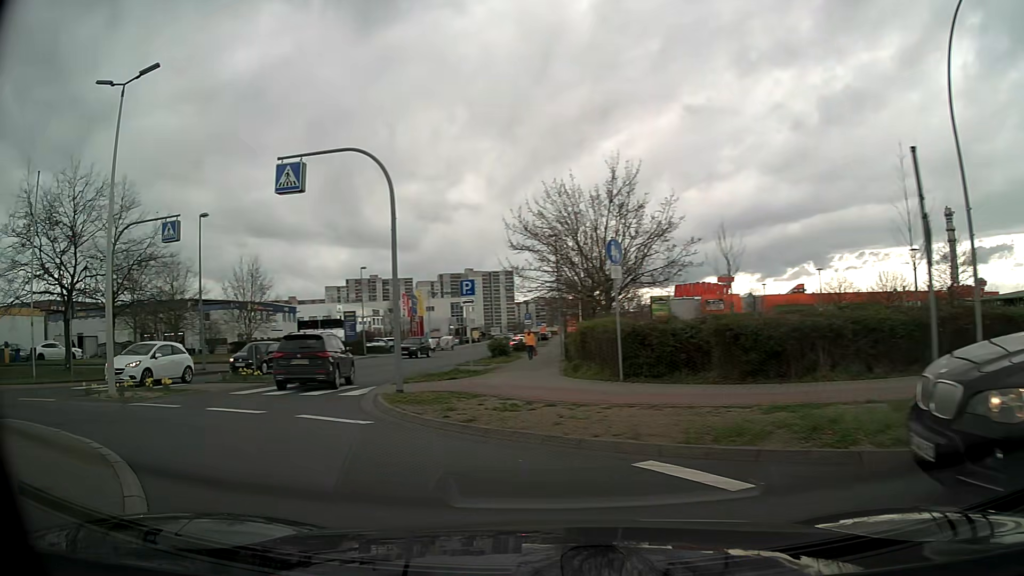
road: tertiary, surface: asphalt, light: Day
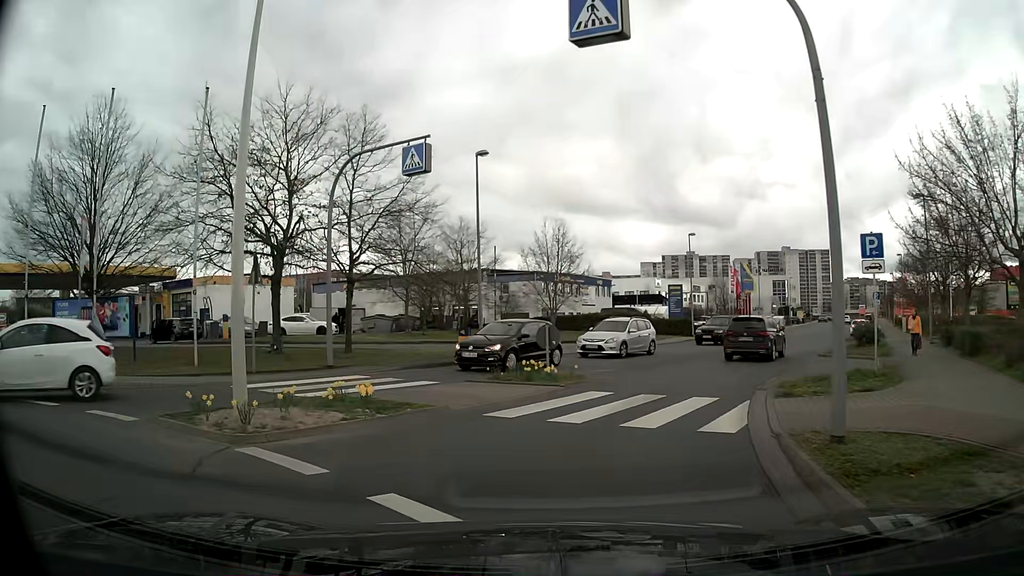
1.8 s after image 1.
(-2.2, +8.1) m; -27°
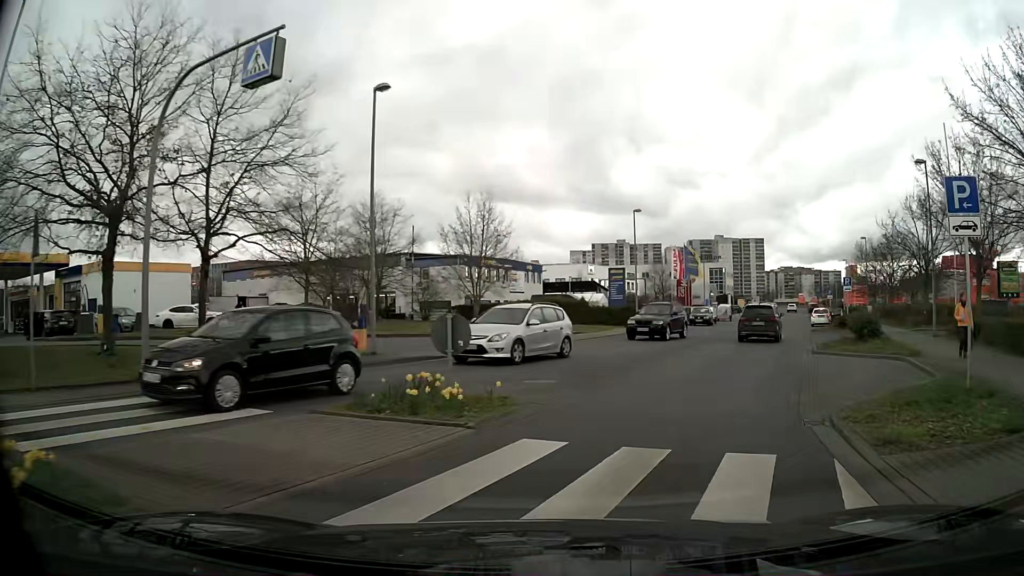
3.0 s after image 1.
(+0.2, +6.5) m; +5°
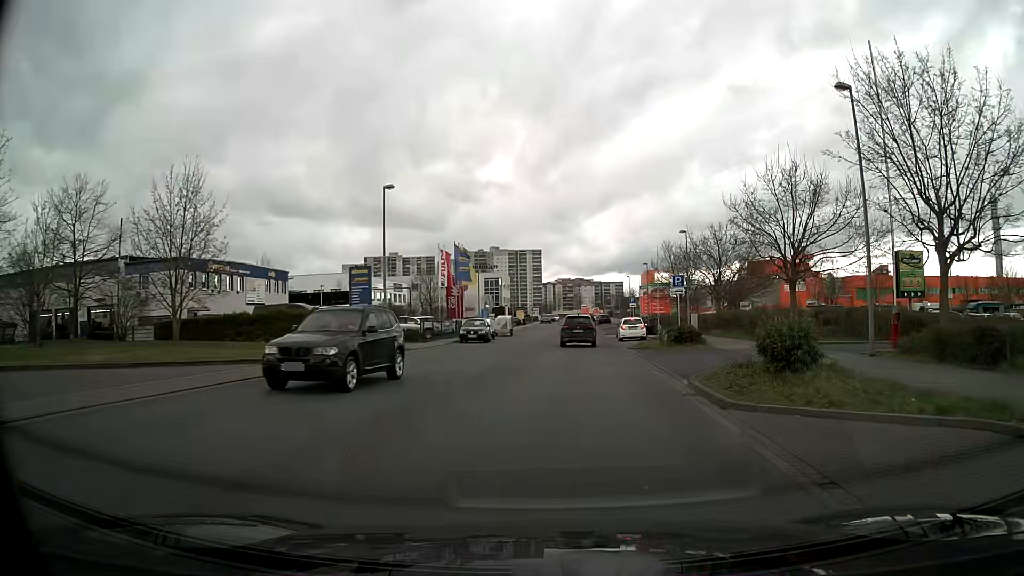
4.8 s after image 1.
(+2.4, +12.1) m; +19°
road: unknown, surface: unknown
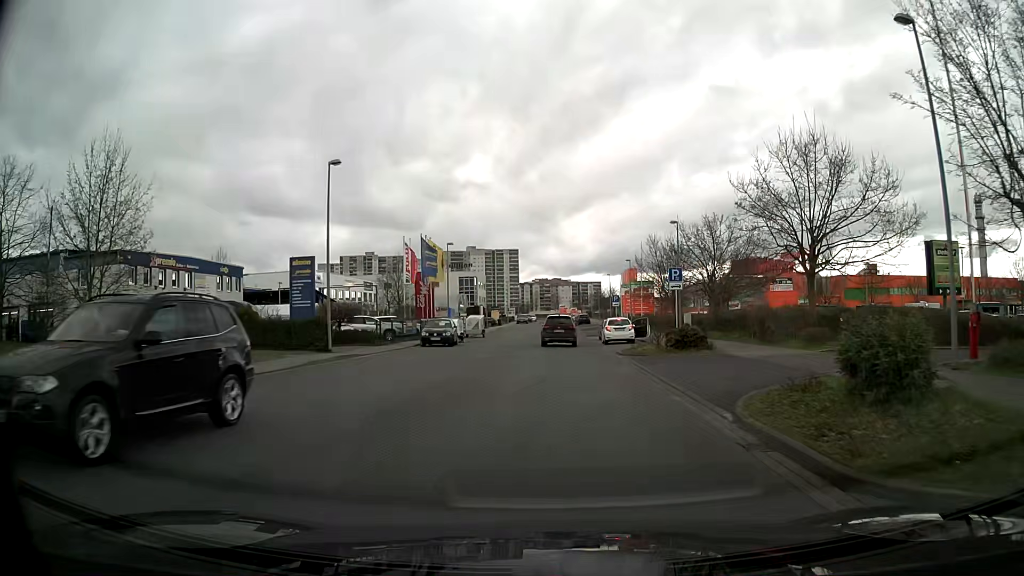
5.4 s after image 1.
(+0.2, +5.3) m; +2°
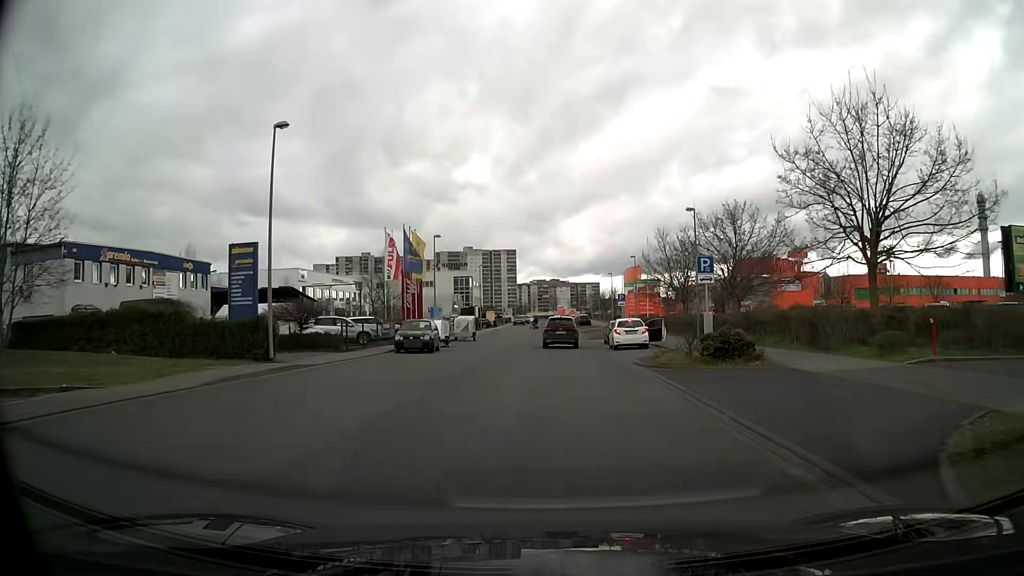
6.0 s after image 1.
(0.0, +5.9) m; 0°
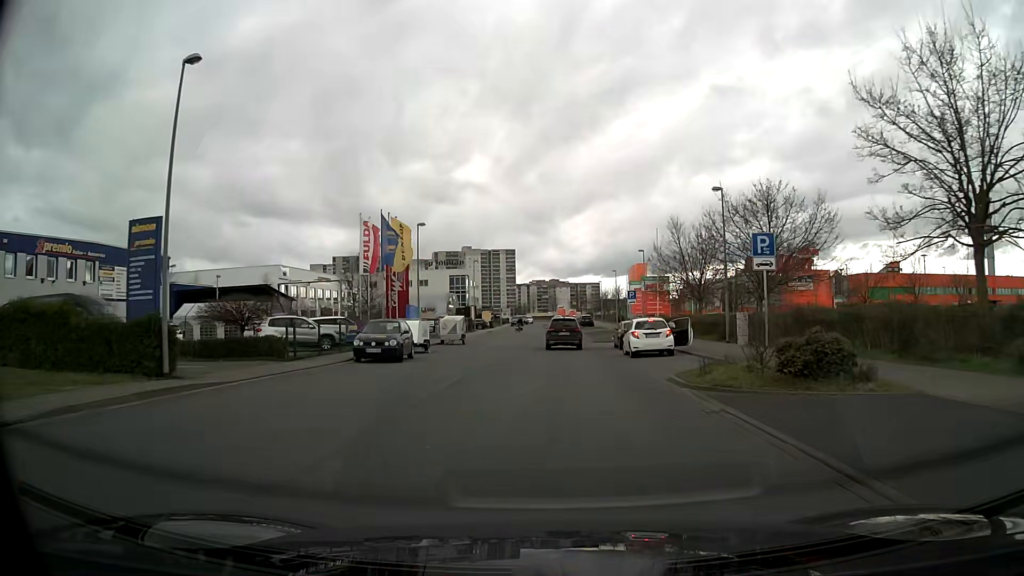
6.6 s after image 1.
(0.0, +6.5) m; 0°
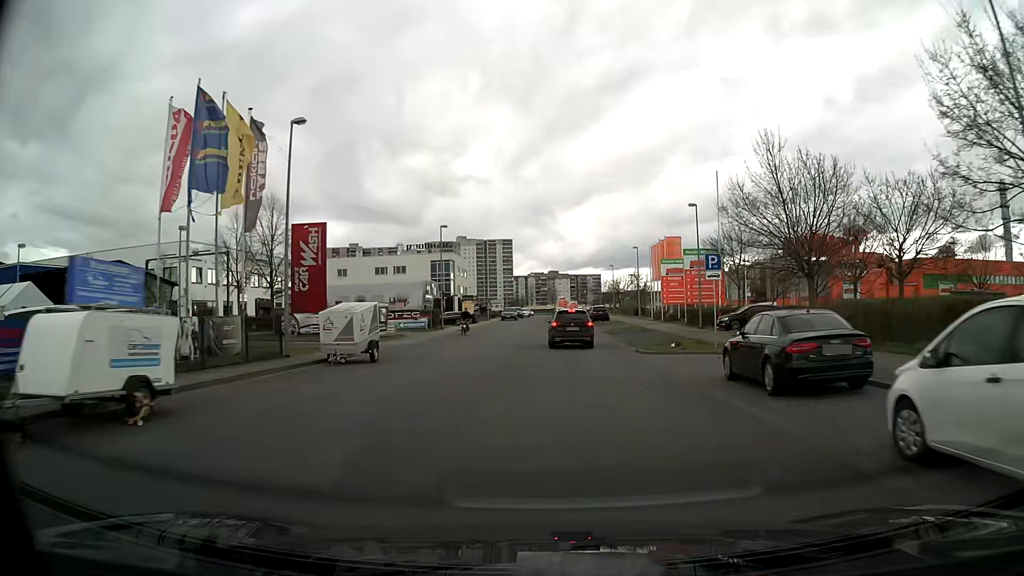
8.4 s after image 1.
(+0.1, +22.8) m; 0°
